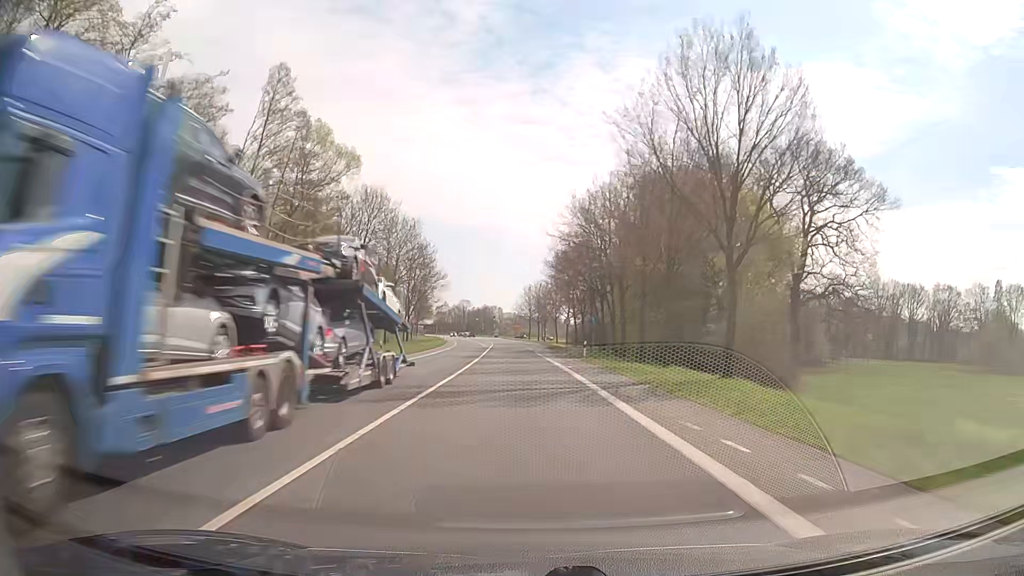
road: secondary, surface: asphalt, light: Day
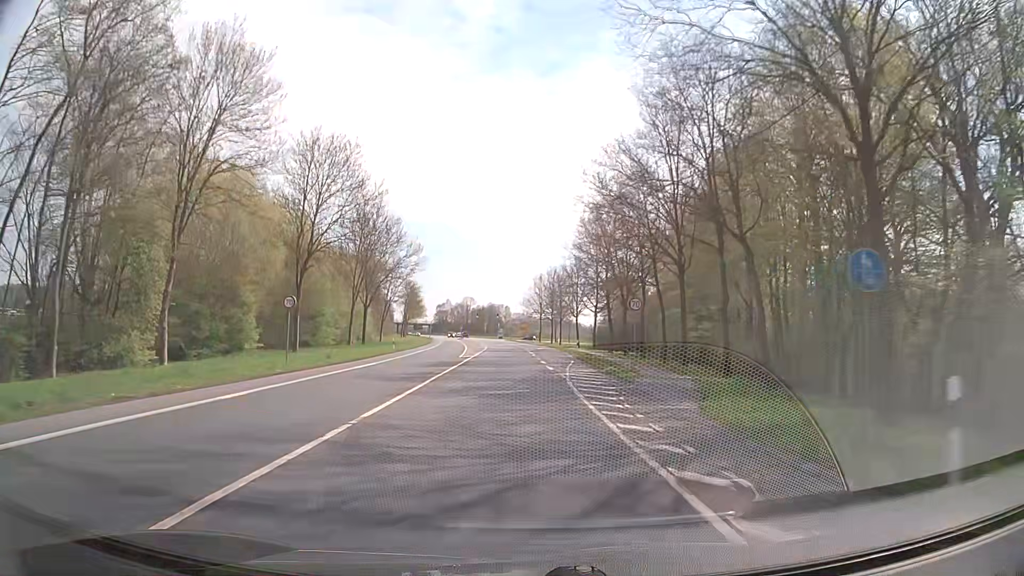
(-0.2, +35.9) m; -1°
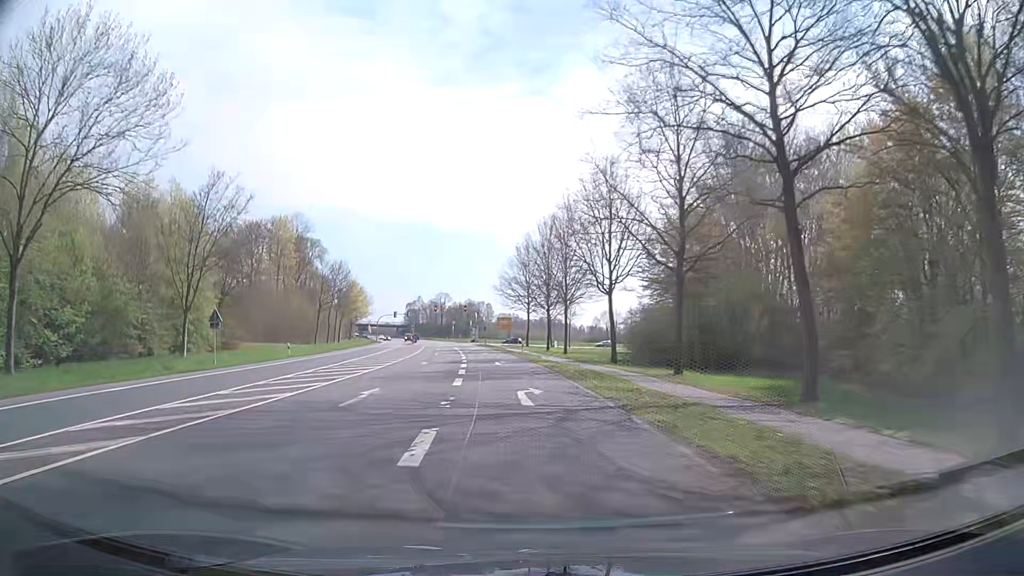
(+1.0, +56.2) m; +1°
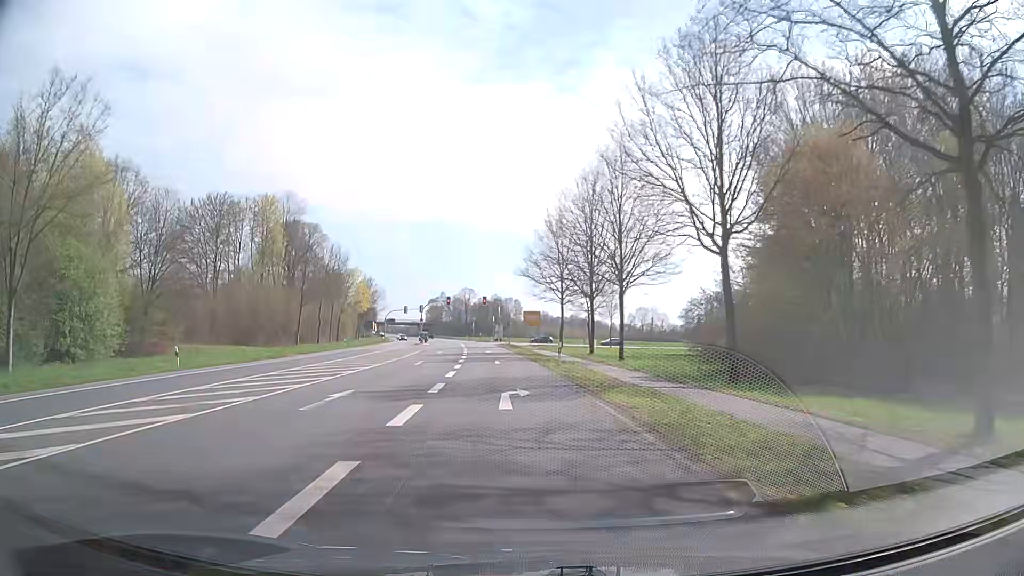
(-0.4, +20.9) m; -2°
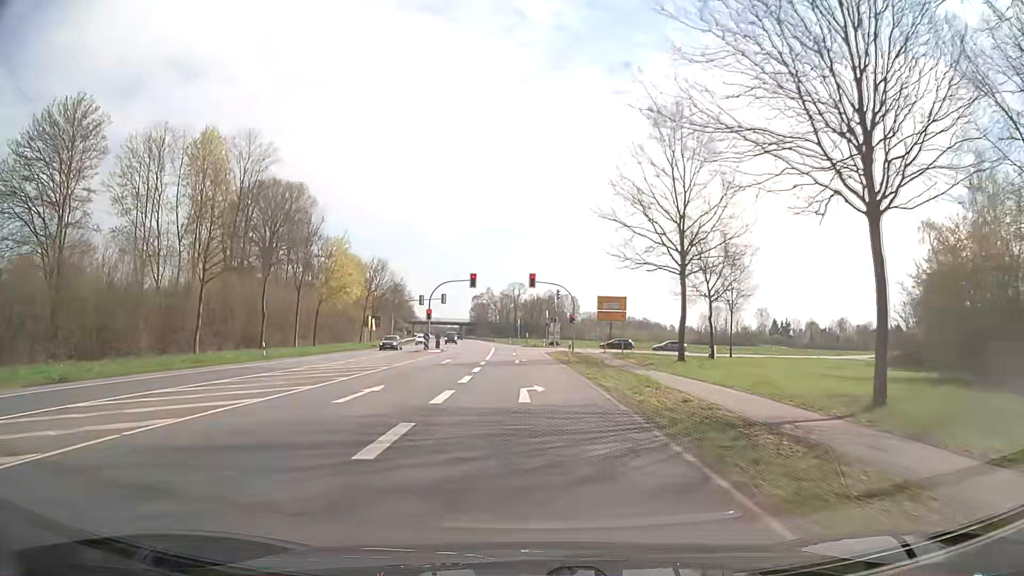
(-2.1, +38.9) m; -5°
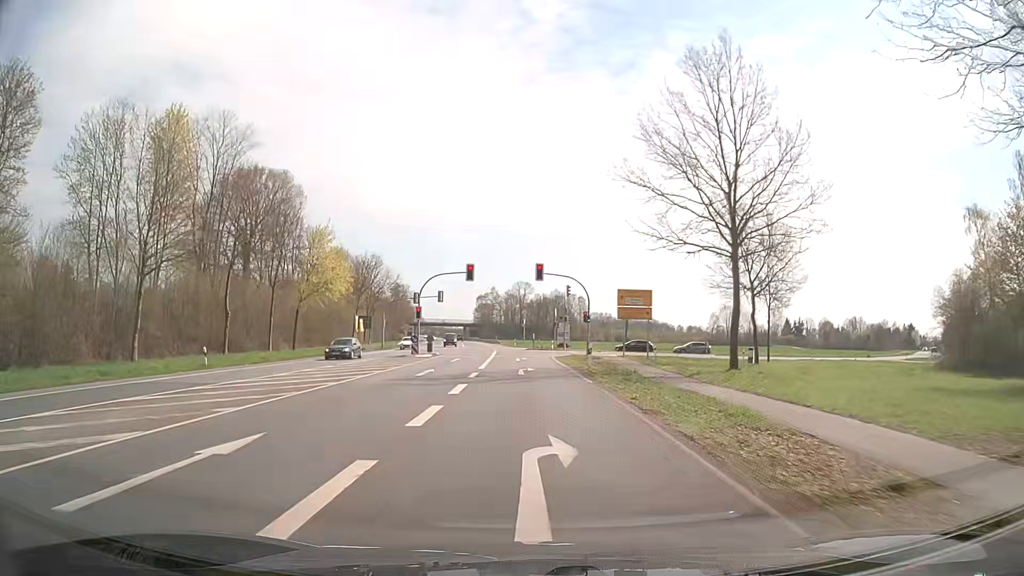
(0.0, +9.1) m; -1°
(0, +10) (0, +20) (0, +30) (0, +40) (0, +50) (+4, +59) (+12, +65) (+21, +69) (+31, +72) (+40, +76) m
